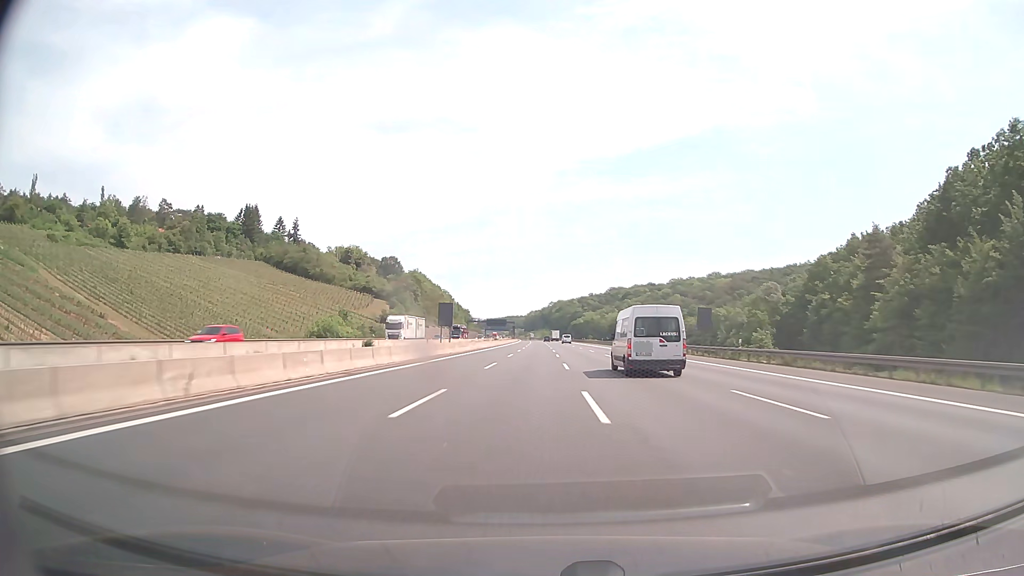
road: motorway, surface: asphalt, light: Day
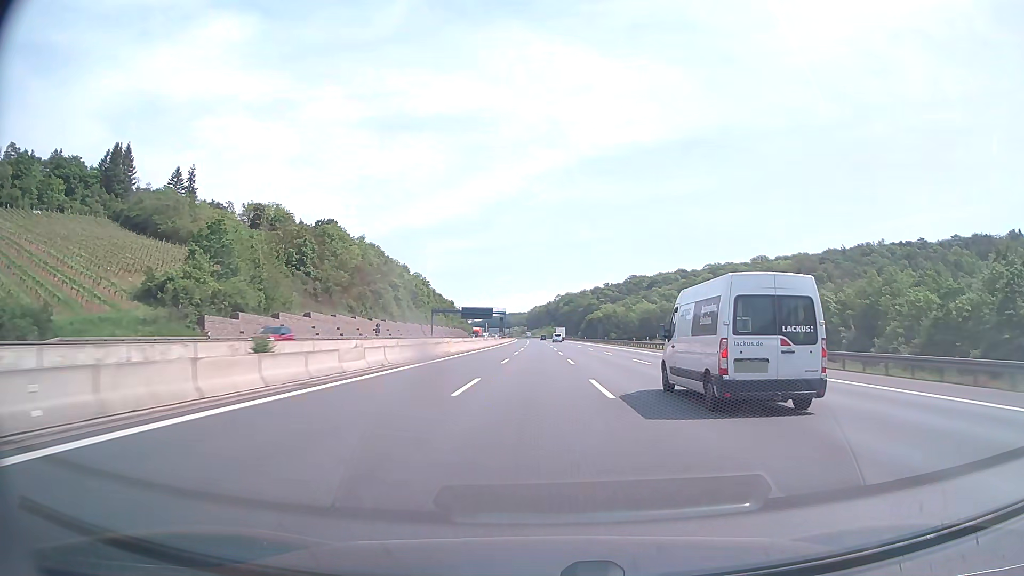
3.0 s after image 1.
(-0.4, +104.9) m; 0°
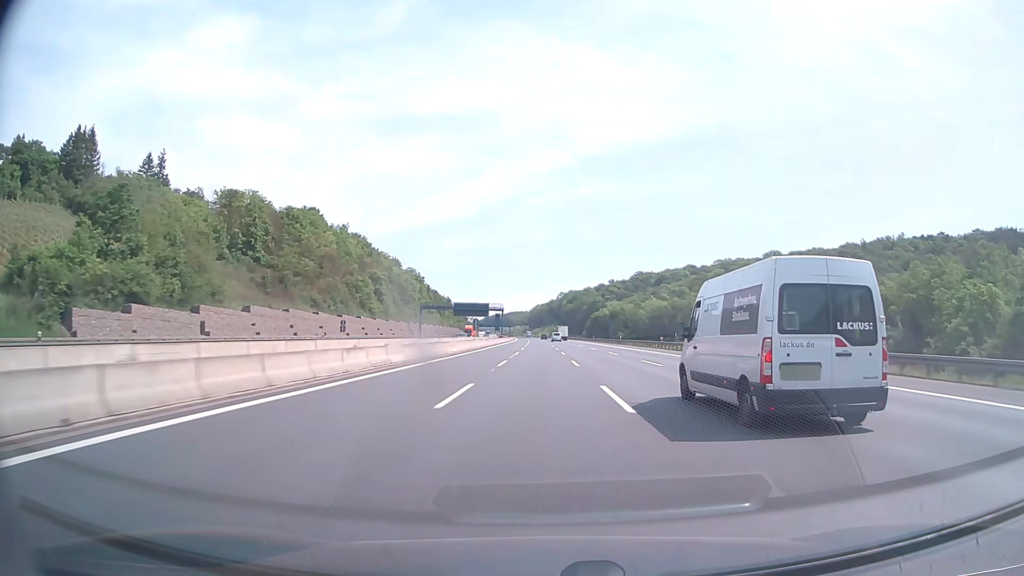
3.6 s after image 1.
(0.0, +21.0) m; 0°
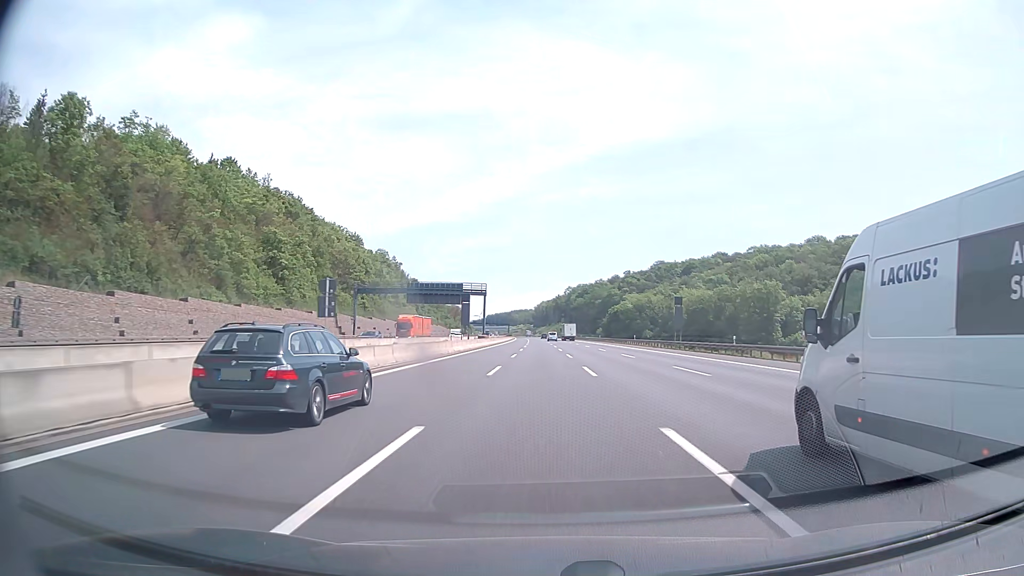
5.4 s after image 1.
(-0.3, +62.7) m; -1°
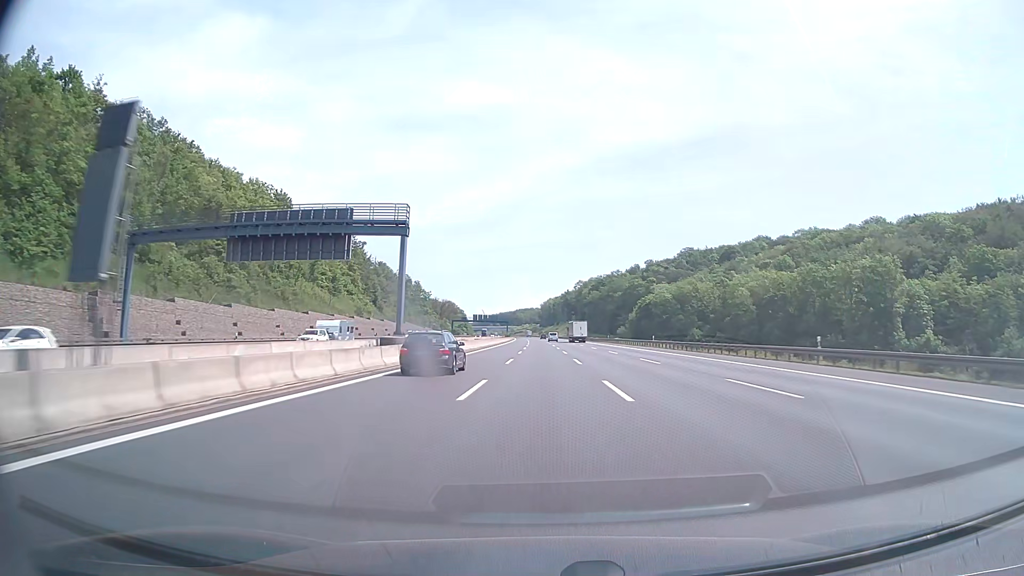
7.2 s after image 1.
(-0.1, +62.4) m; 0°
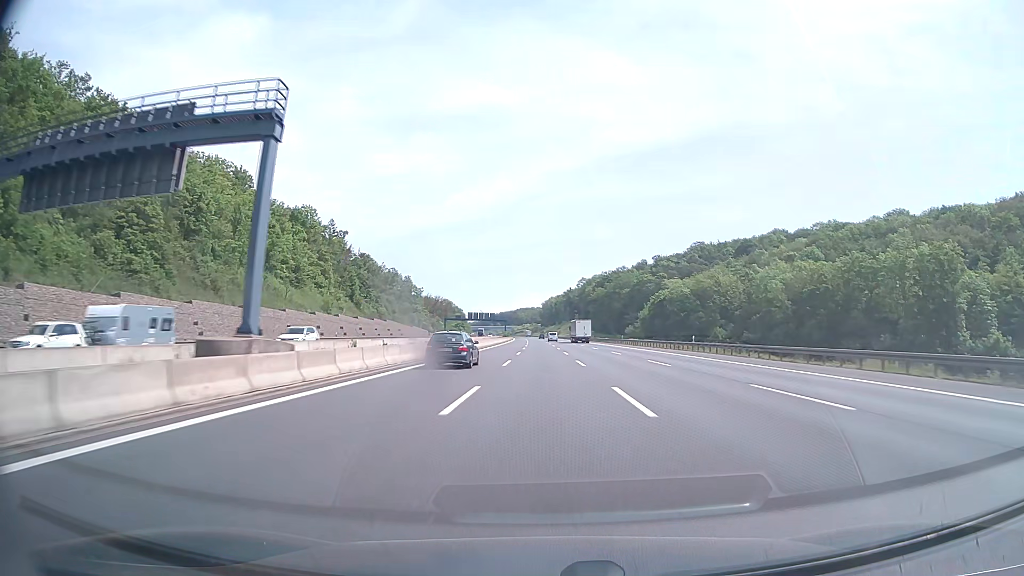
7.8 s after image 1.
(-0.1, +20.7) m; 0°
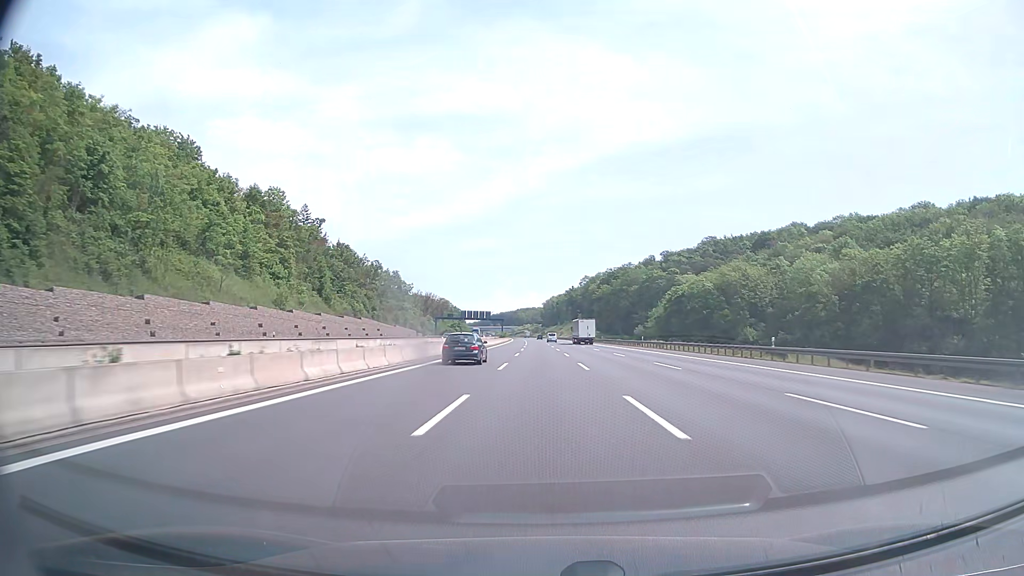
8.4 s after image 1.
(0.0, +20.6) m; 0°
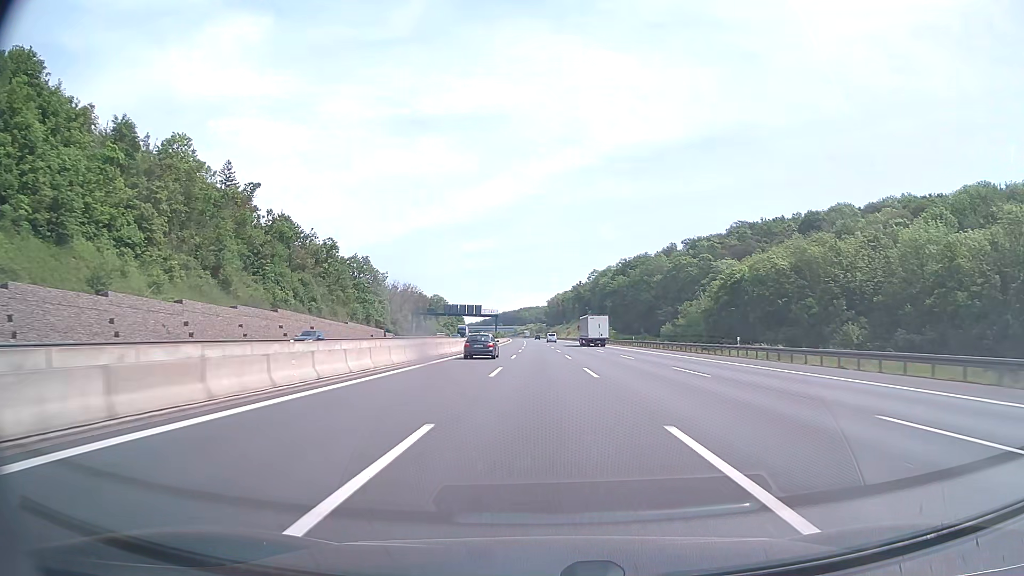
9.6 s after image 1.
(-0.1, +41.2) m; 0°
